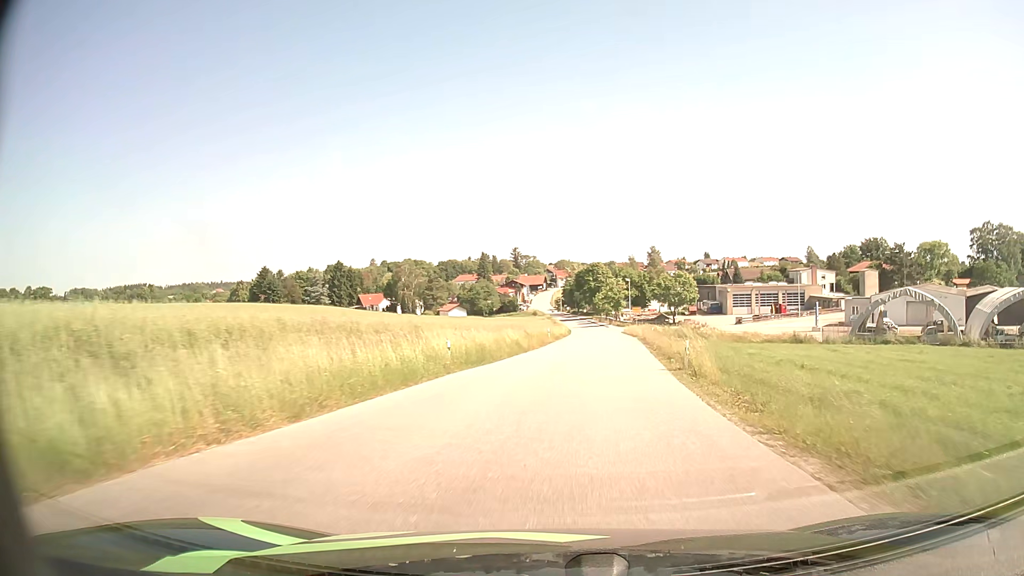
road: residential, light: Day
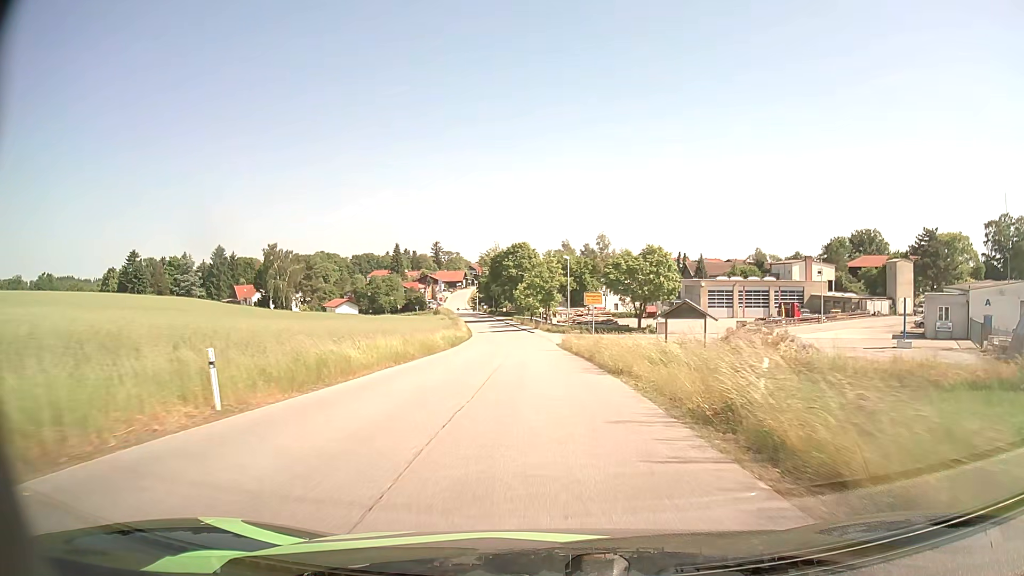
(+4.3, +43.3) m; +7°
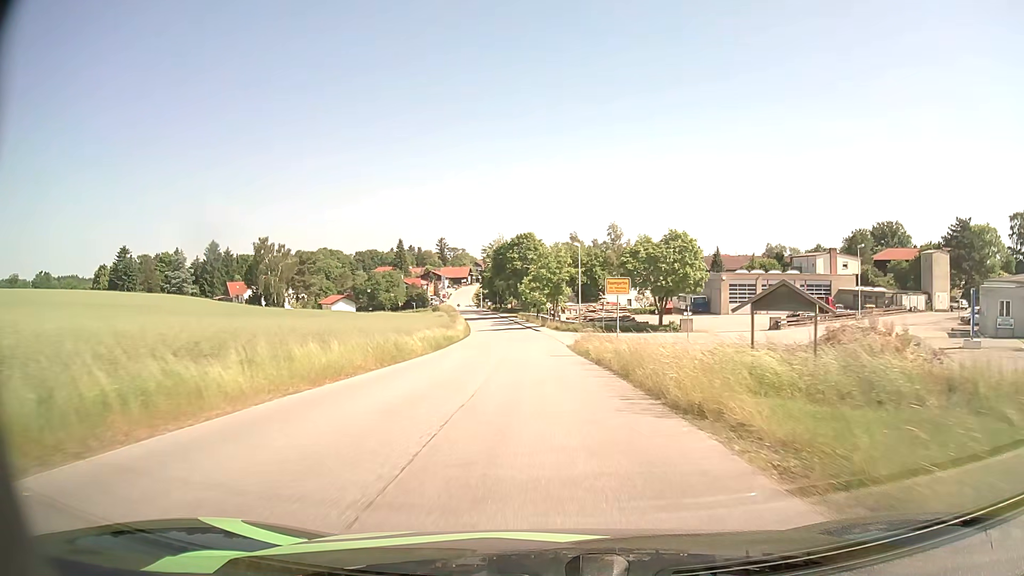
(-0.1, +8.9) m; -1°
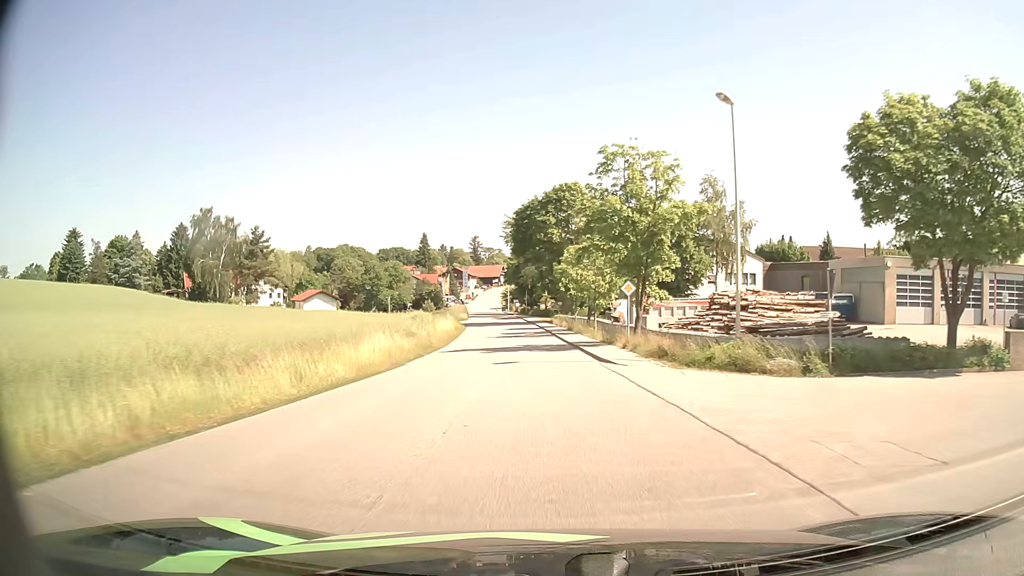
(-1.4, +42.2) m; -4°
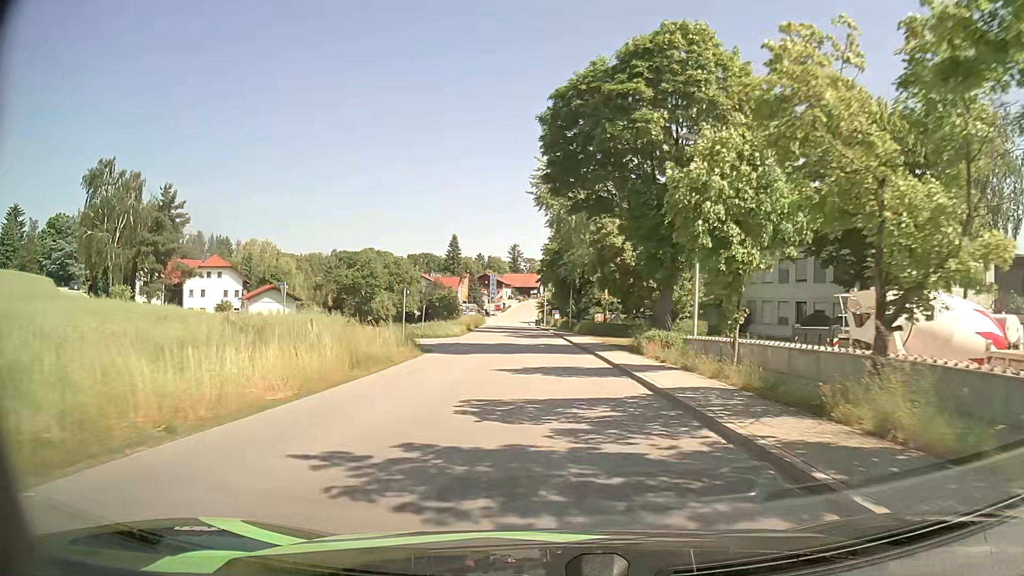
(-1.1, +37.6) m; -3°
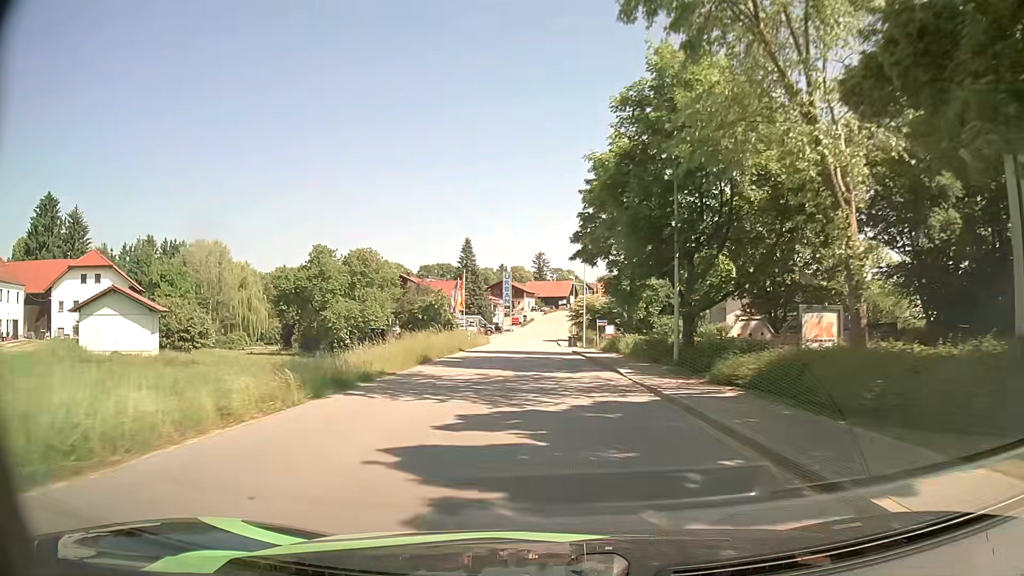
(-1.1, +38.5) m; -2°
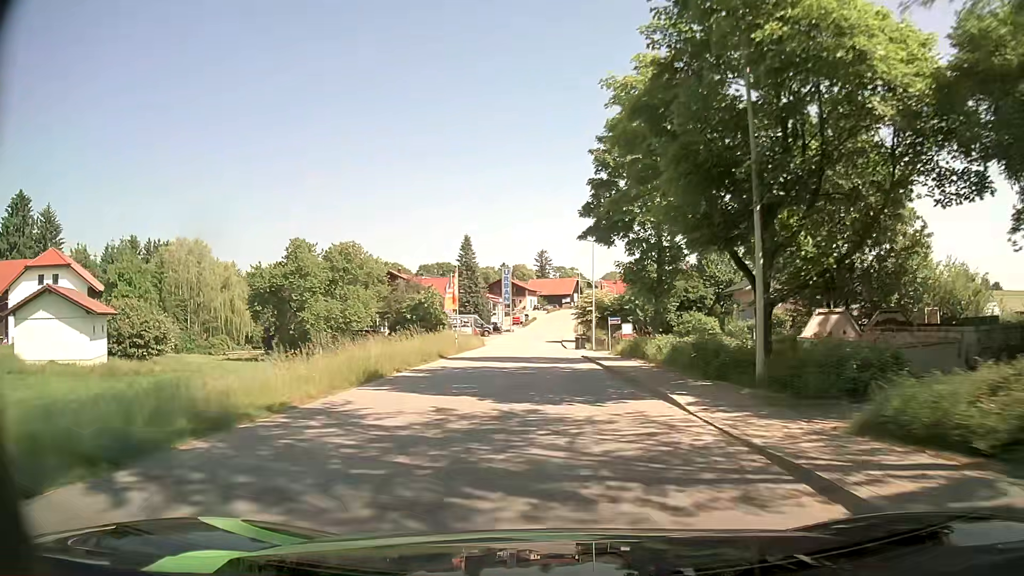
(0.0, +8.1) m; 0°
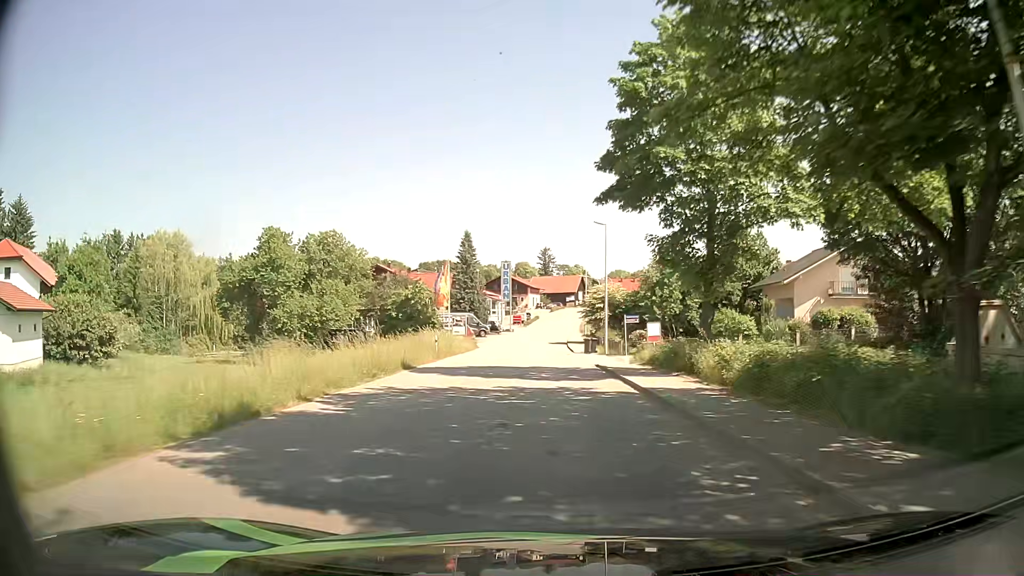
(-0.1, +8.2) m; -1°
(0, +10) (0, +20) (0, +30) (0, +40) (0, +50) (0, +60) (+1, +70) (+1, +80) (+2, +90) (+3, +100) m
